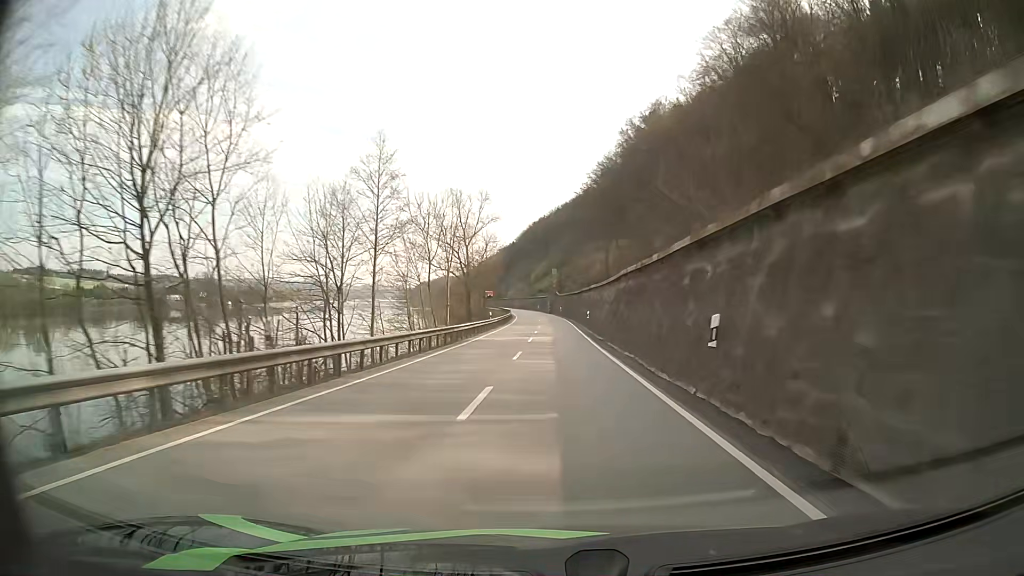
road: primary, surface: asphalt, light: Day
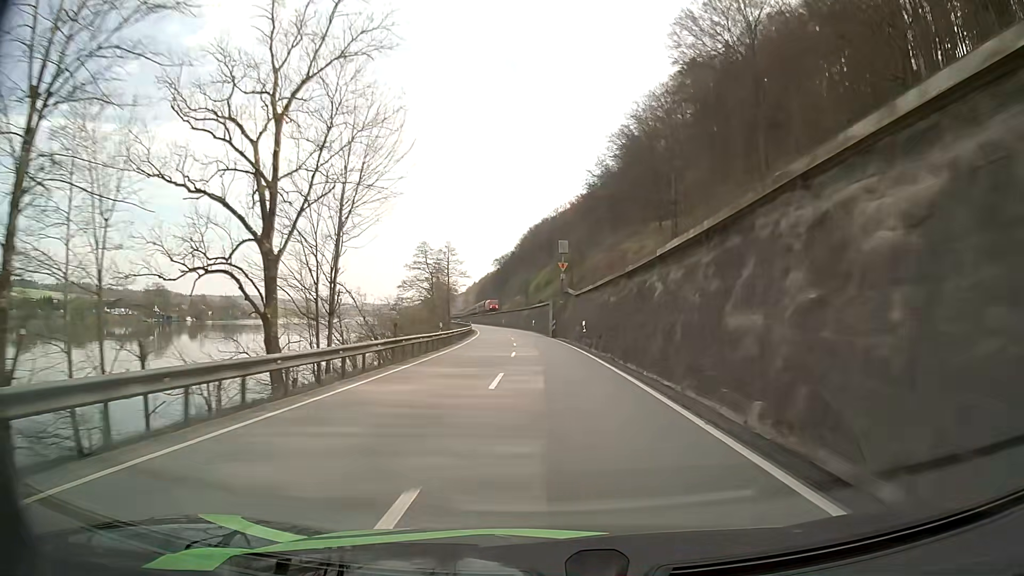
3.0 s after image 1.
(+0.5, +67.4) m; 0°
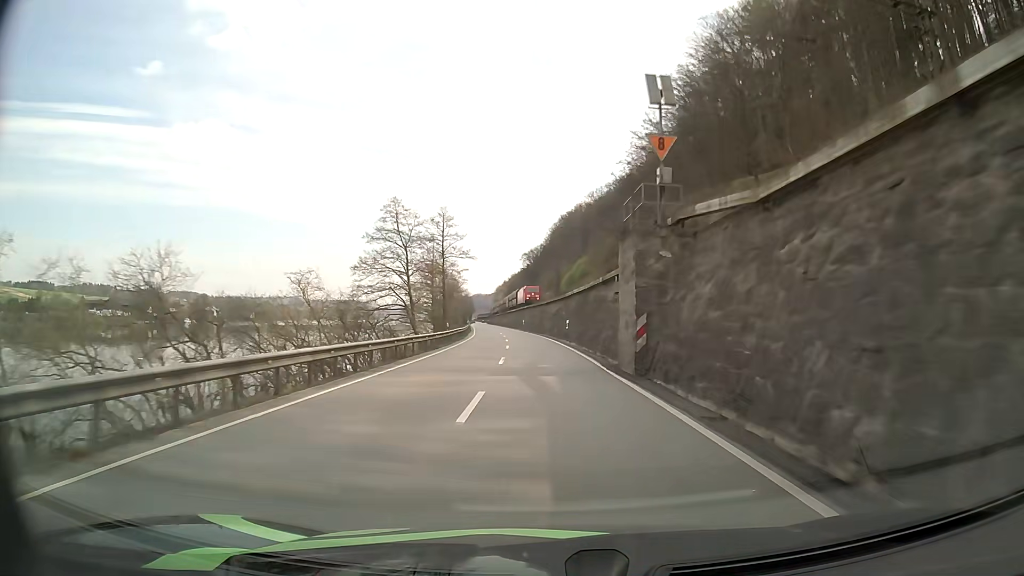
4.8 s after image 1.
(-1.0, +40.4) m; -3°
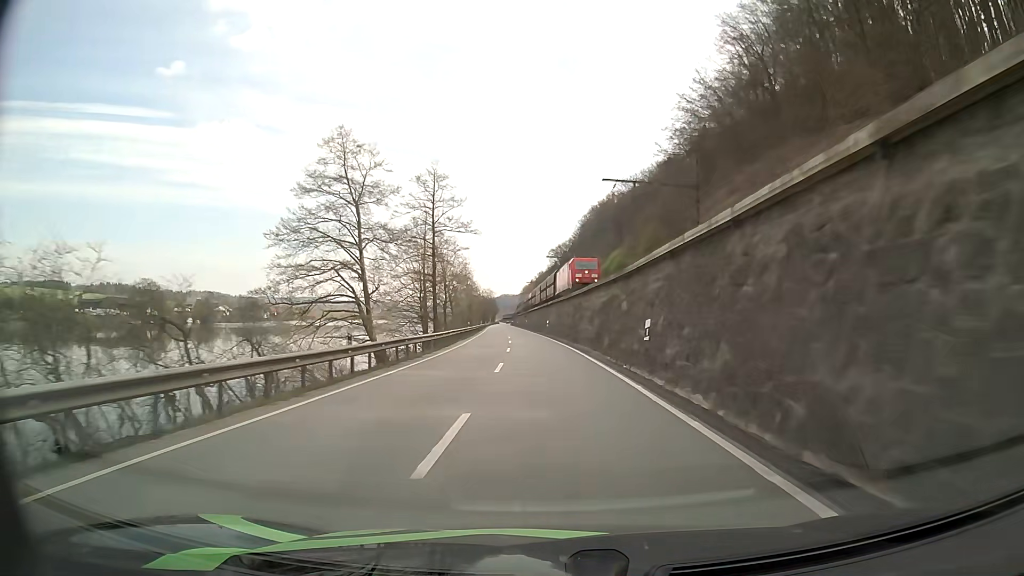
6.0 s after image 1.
(-0.6, +27.0) m; -2°
